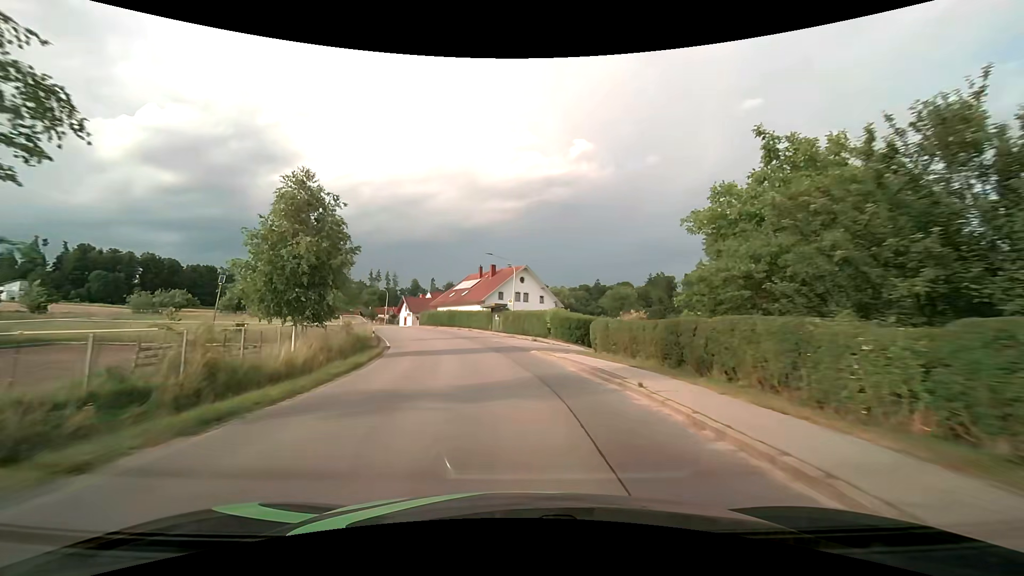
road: tertiary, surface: asphalt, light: Day
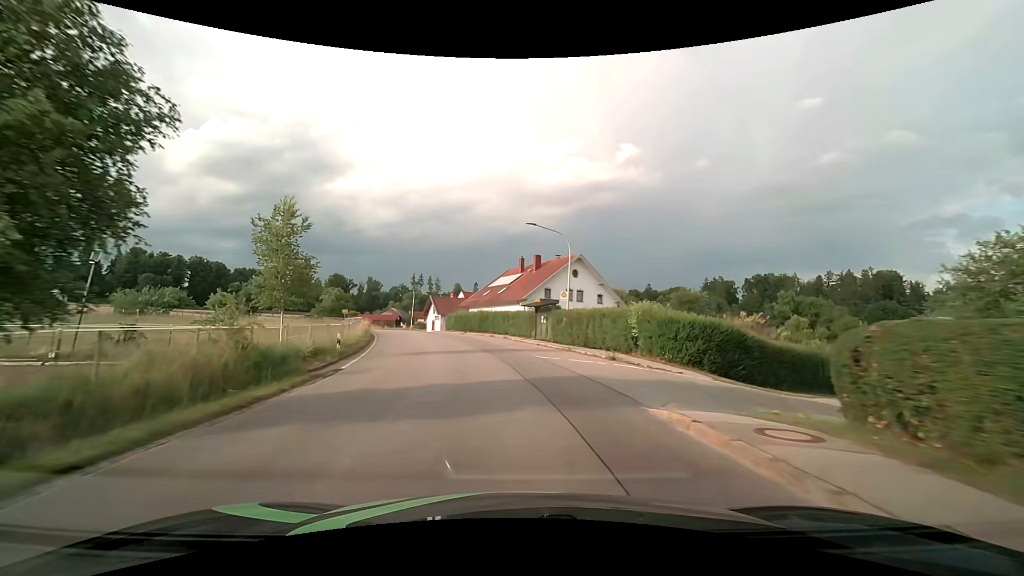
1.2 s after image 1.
(-0.6, +15.4) m; -5°
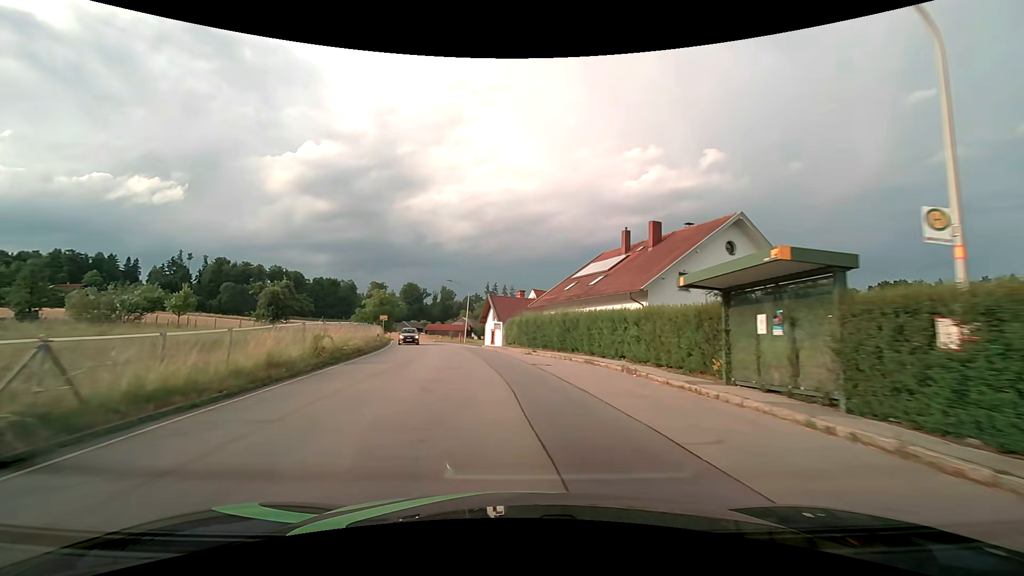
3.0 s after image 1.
(-1.7, +22.9) m; -9°
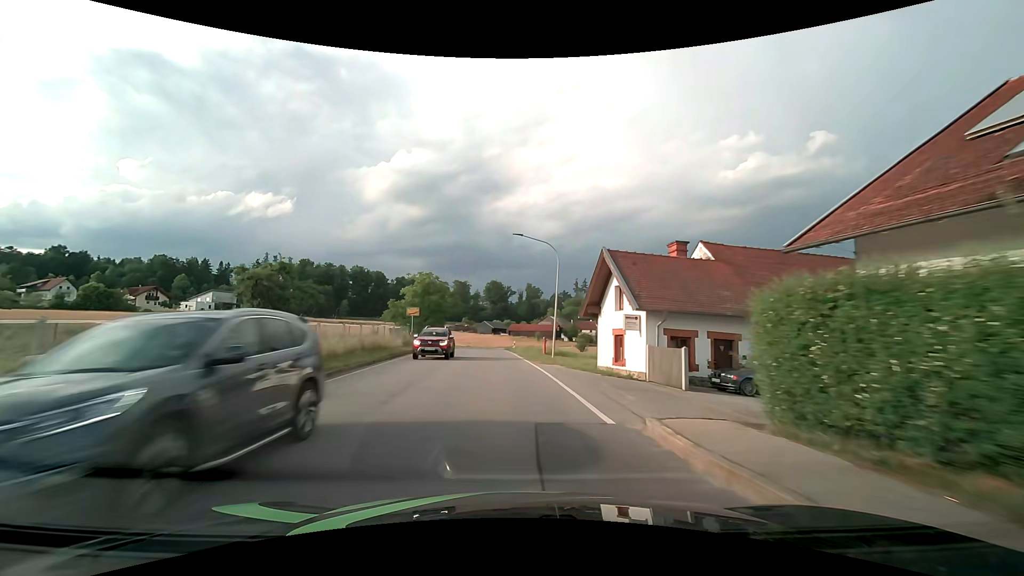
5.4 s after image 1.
(-2.8, +29.8) m; -10°
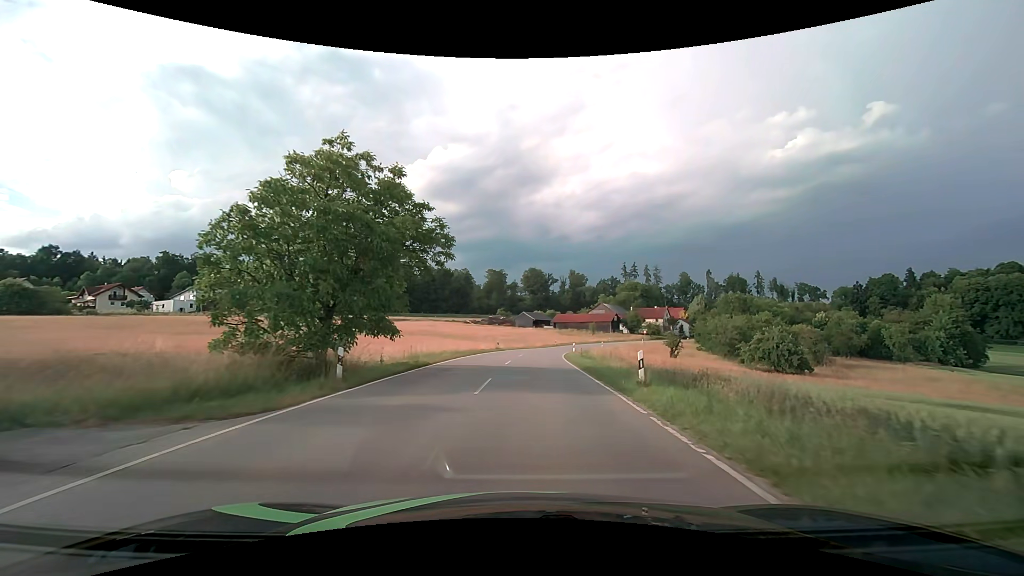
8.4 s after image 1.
(-2.3, +38.5) m; -5°
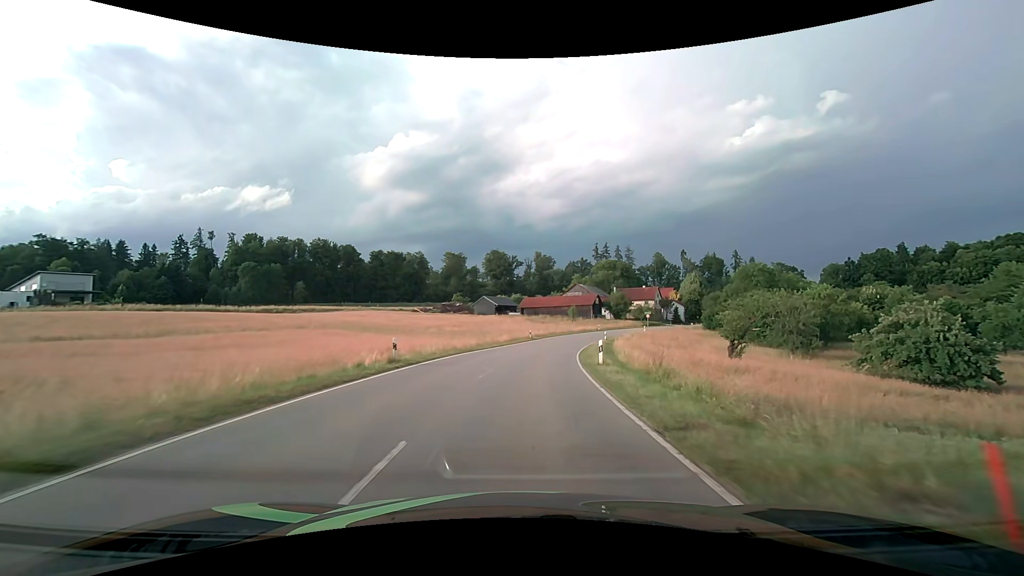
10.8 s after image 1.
(+1.2, +32.9) m; +4°
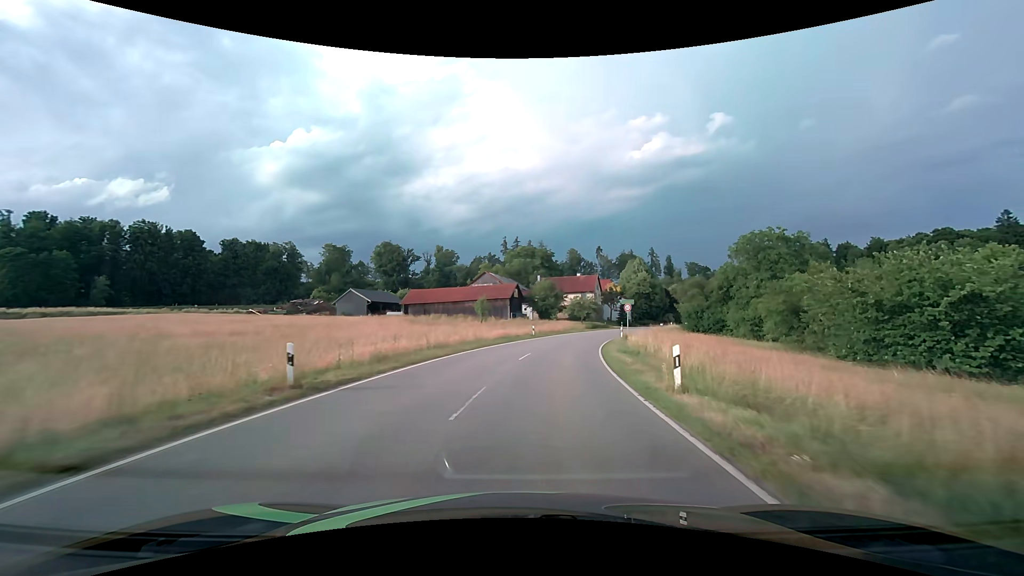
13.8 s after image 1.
(+3.6, +42.9) m; +11°
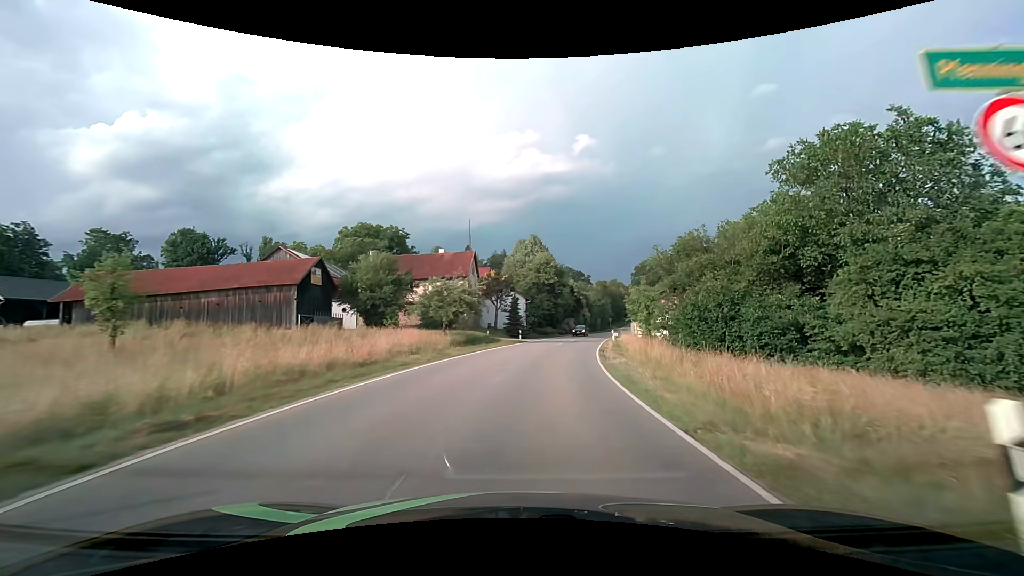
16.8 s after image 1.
(+5.1, +41.7) m; +15°
(0, +10) (+1, +20) (+3, +30) (+4, +40) (+7, +49) (+9, +59) (+12, +69) (+14, +78) (+17, +88) (+20, +98) m
